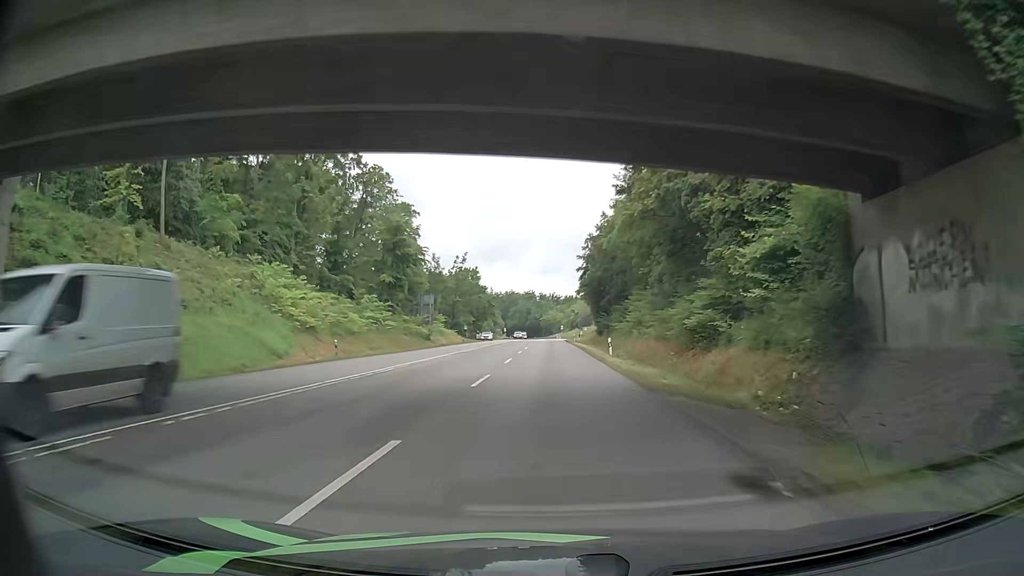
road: secondary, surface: asphalt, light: Day
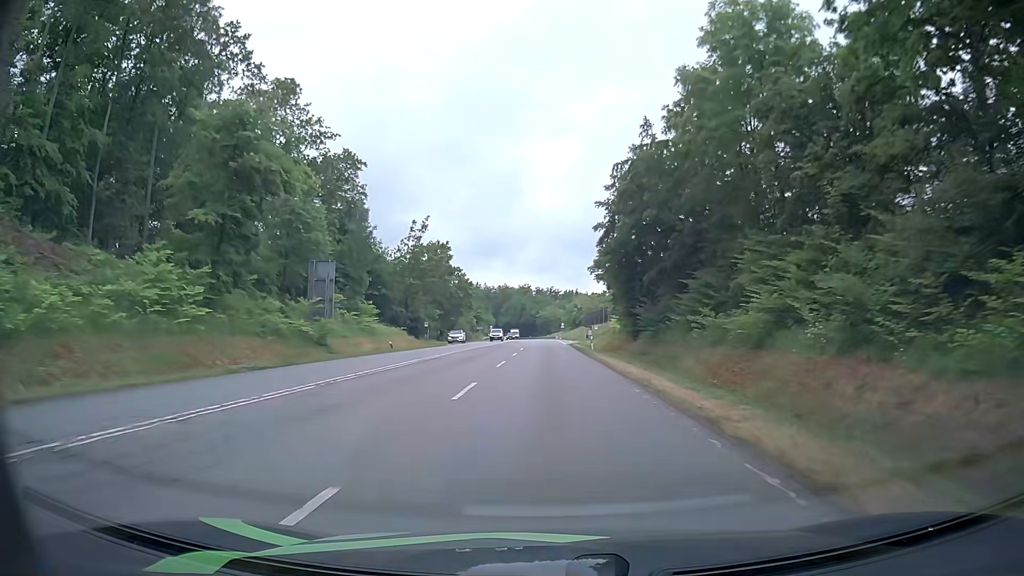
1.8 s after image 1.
(-0.4, +37.5) m; 0°
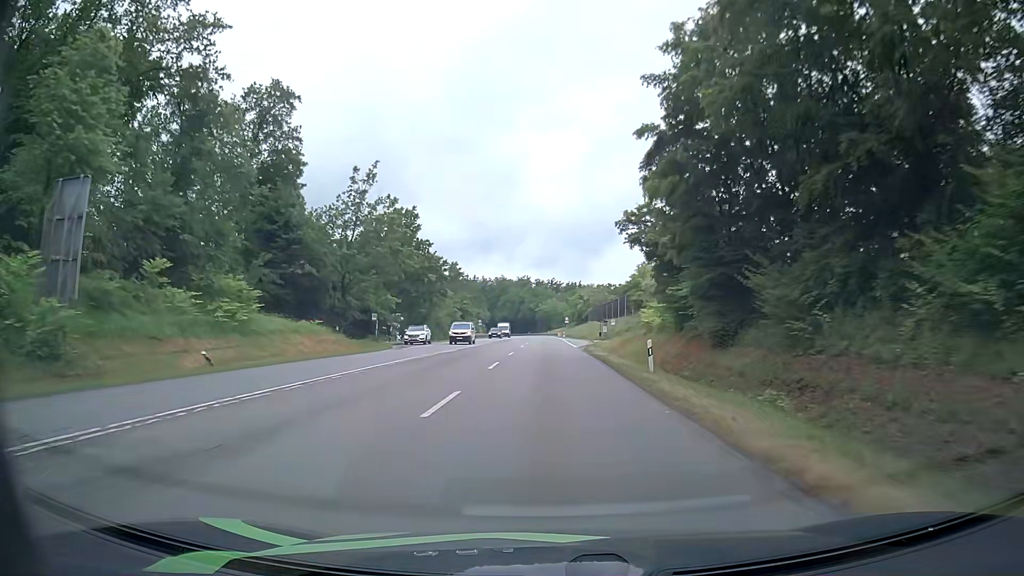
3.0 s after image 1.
(+0.1, +26.1) m; +1°
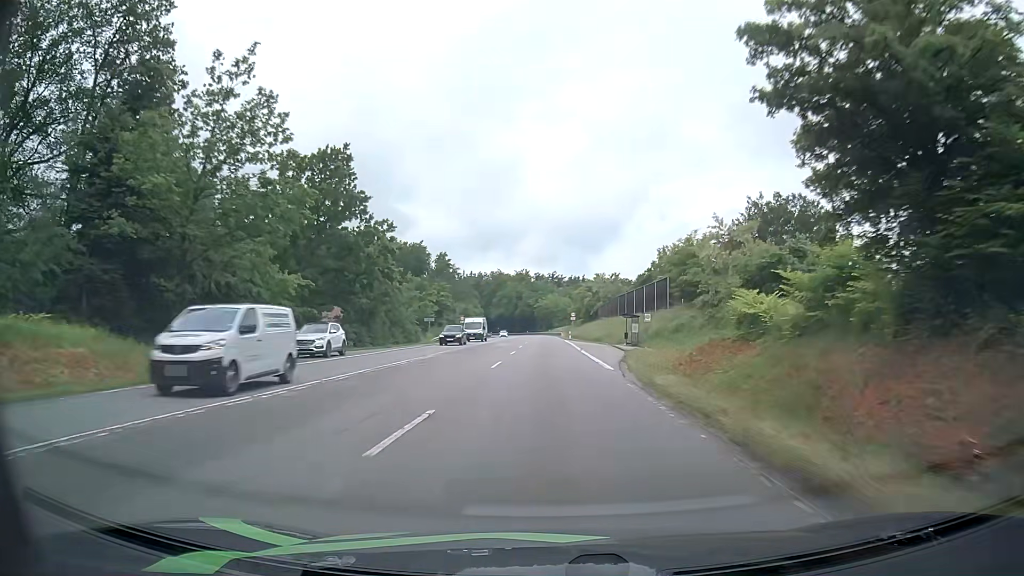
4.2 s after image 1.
(-0.2, +26.4) m; 0°
(0, +10) (0, +20) (0, +30) (0, +40) (0, +50) (0, +60) (0, +70) (0, +80) (0, +90) (0, +100) m
